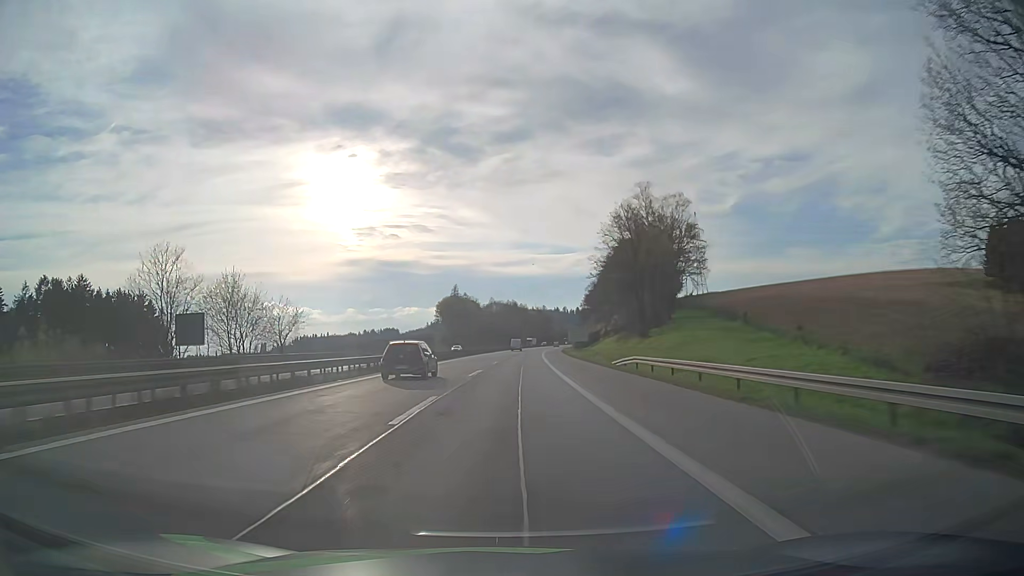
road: motorway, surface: asphalt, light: Day
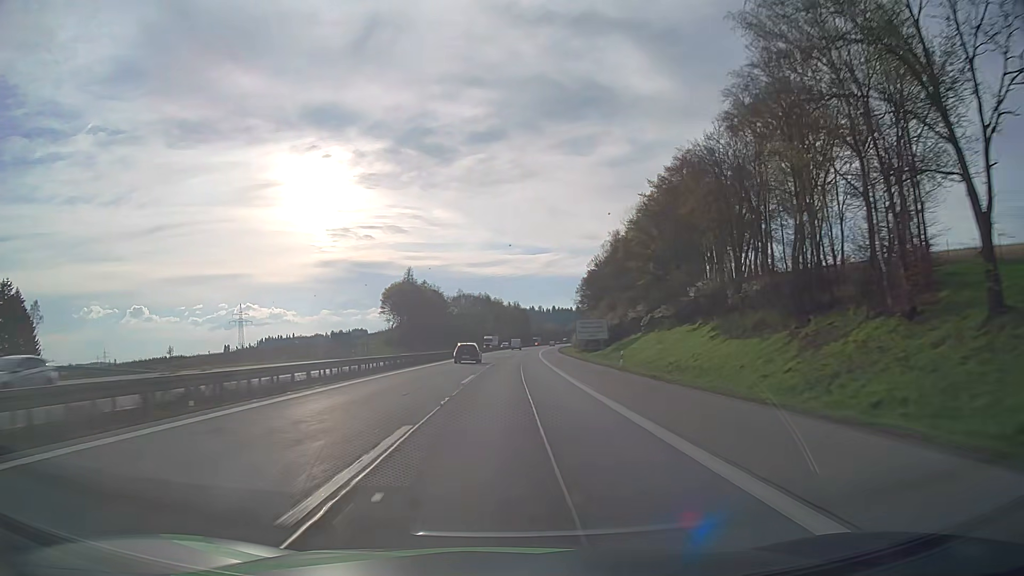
(+1.2, +60.2) m; +2°
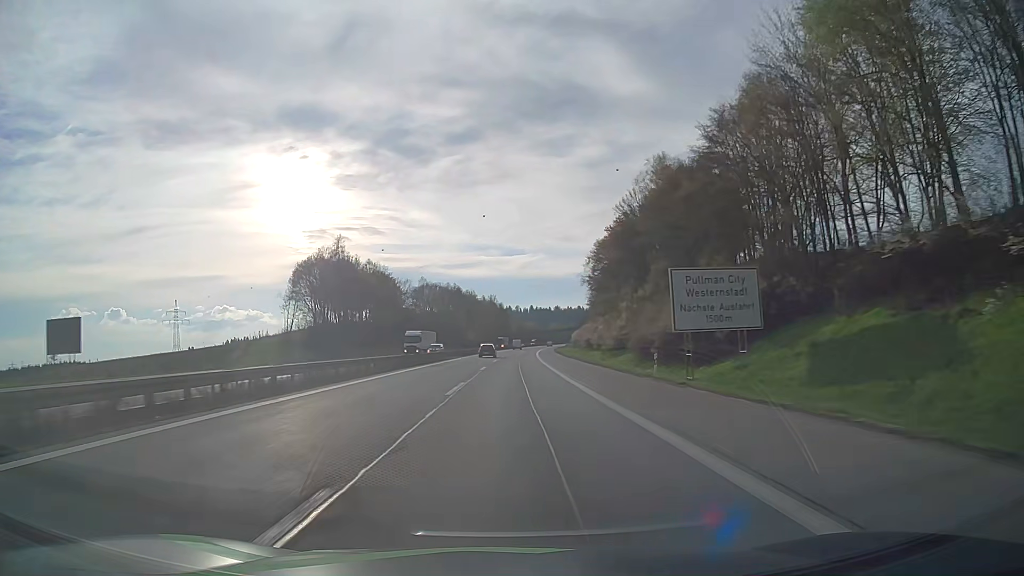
(+0.8, +59.8) m; +2°
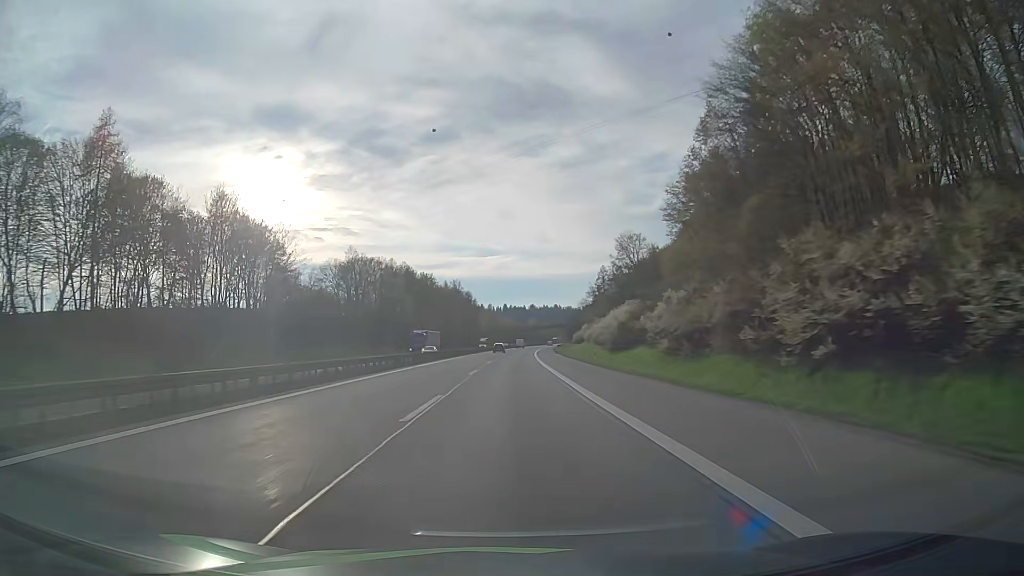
(+1.6, +79.4) m; +2°
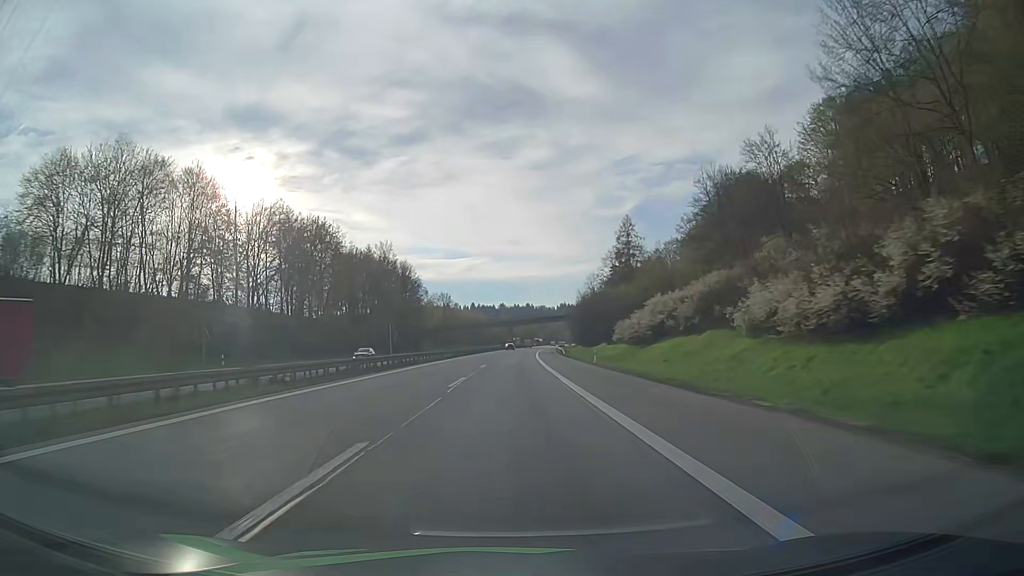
(+2.0, +99.6) m; +2°
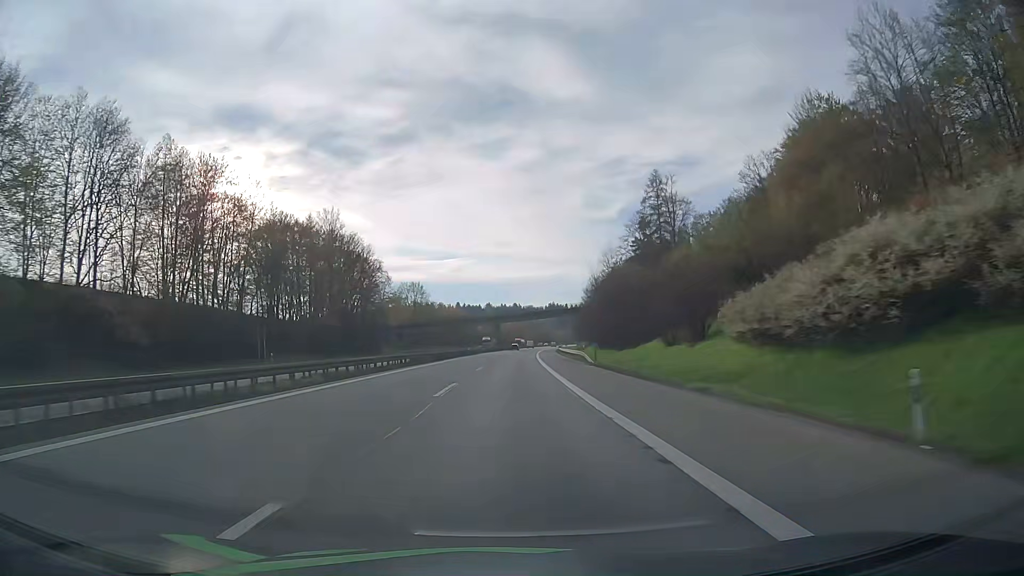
(+0.4, +40.2) m; +1°
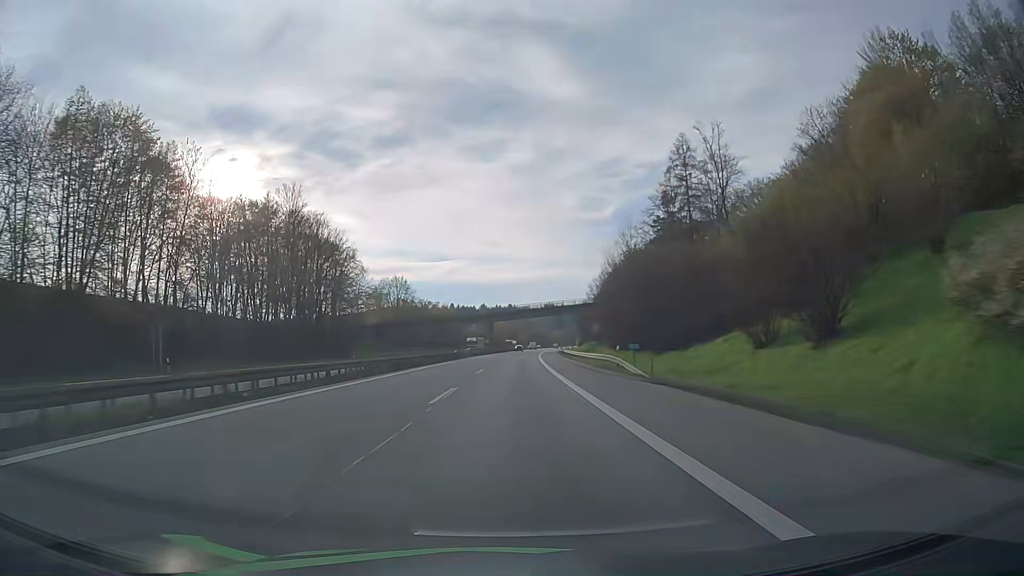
(0.0, +20.2) m; 0°
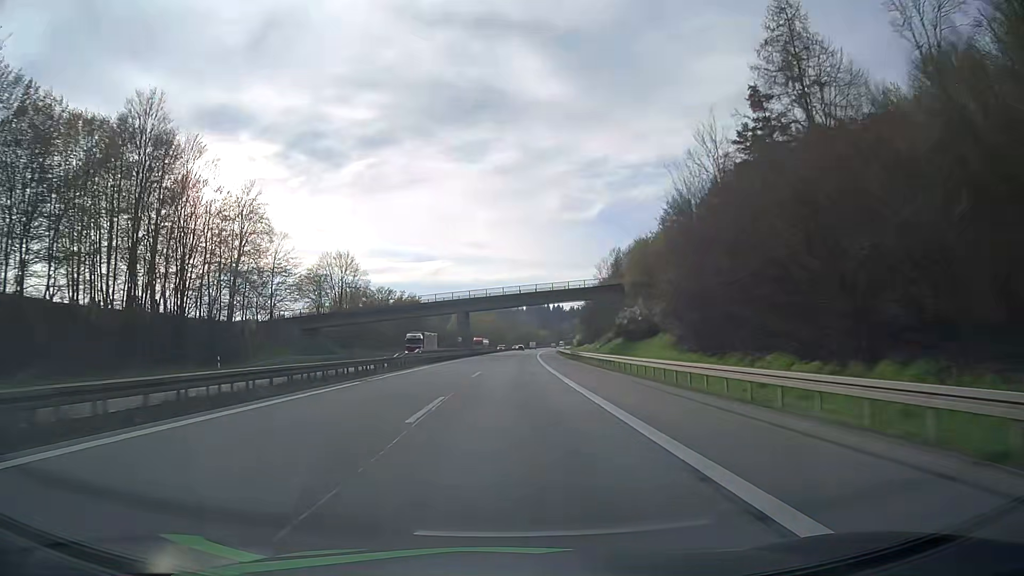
(+0.3, +40.5) m; +1°
(0, +10) (0, +20) (0, +30) (0, +40) (+1, +50) (+1, +60) (+1, +70) (+2, +80) (+2, +90) (+3, +100) m
